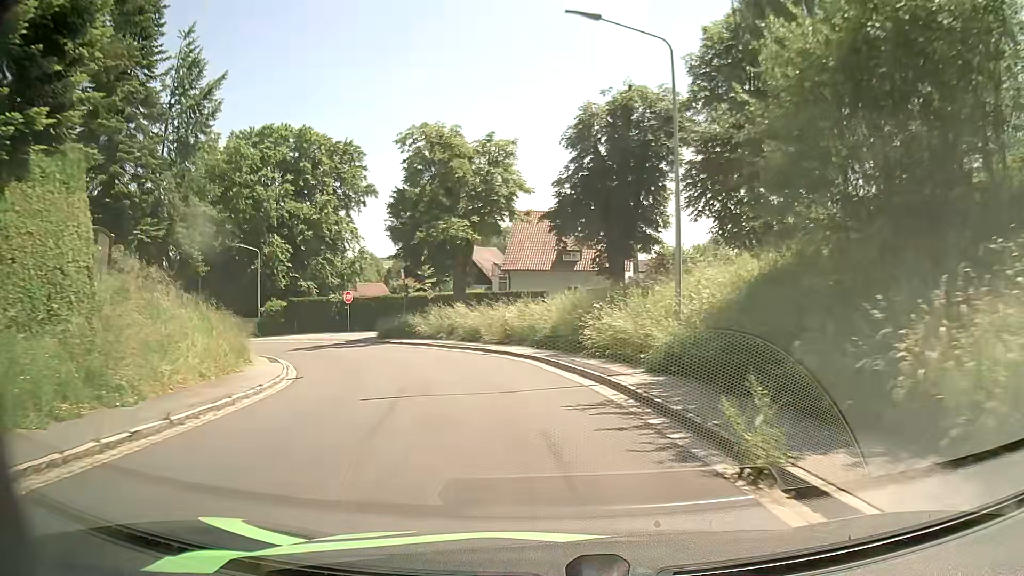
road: tertiary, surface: asphalt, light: Day
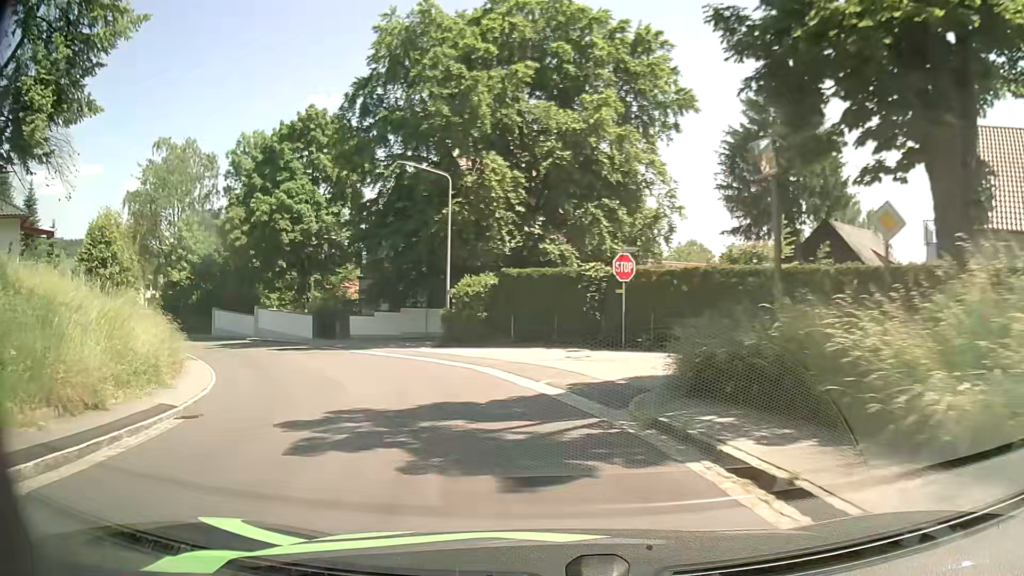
(-6.0, +29.4) m; -28°
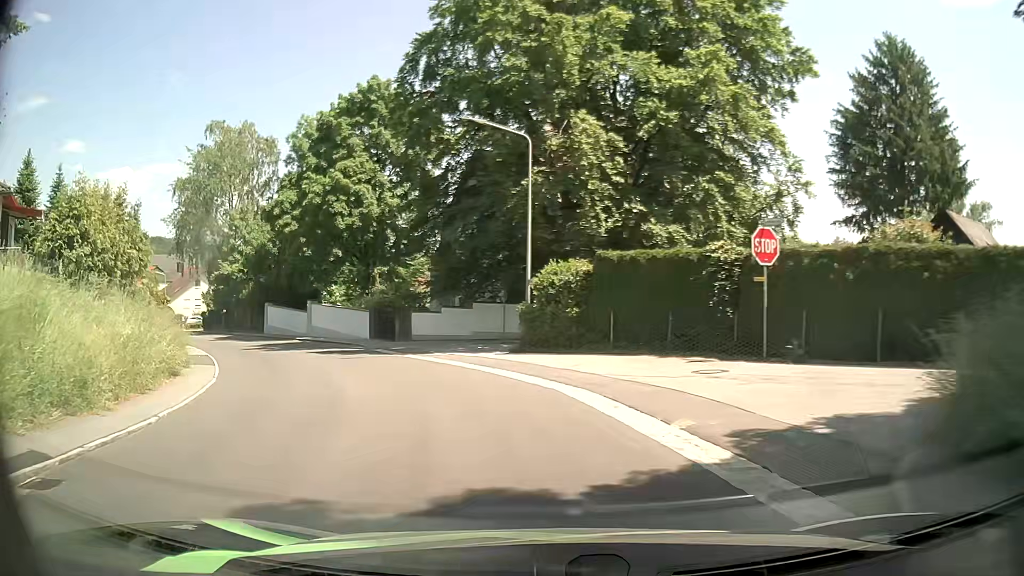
(-0.4, +6.1) m; -7°
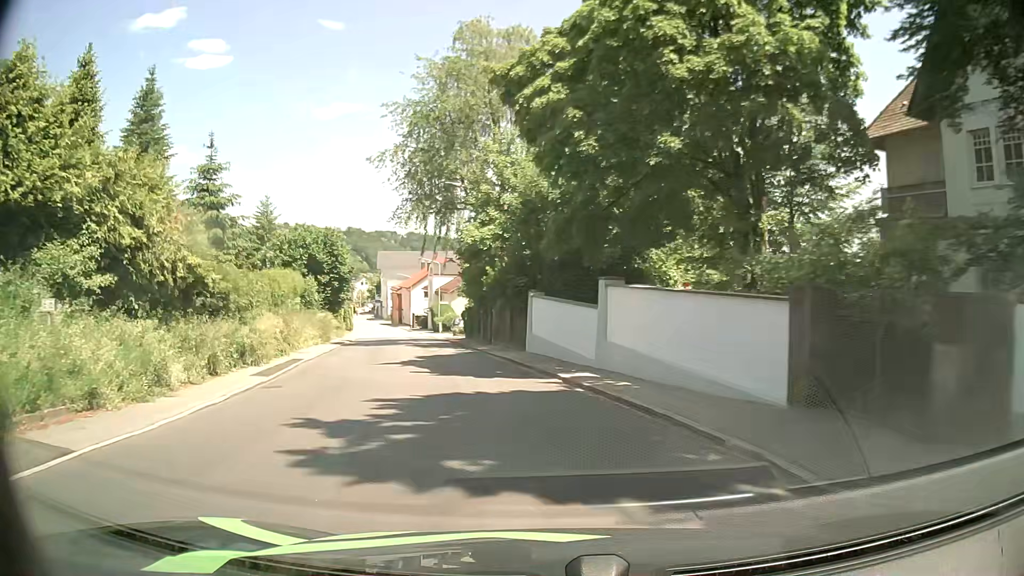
(-6.6, +23.6) m; -30°
(-1, +10) (-3, +20) (-5, +29) (-7, +39) (-10, +49) (-12, +59) (-15, +68) (-17, +78) (-20, +88) (-23, +97) m
